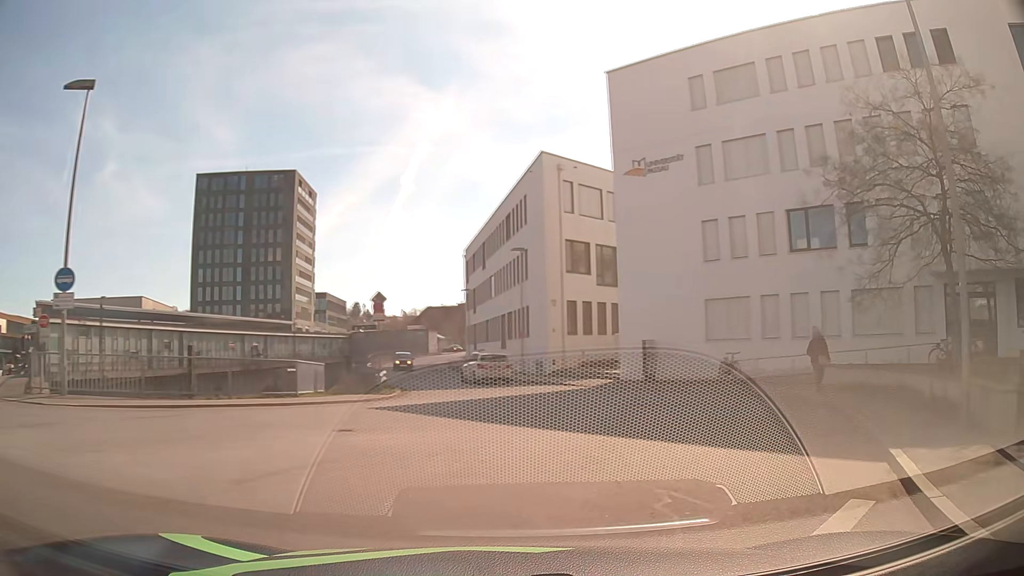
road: residential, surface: asphalt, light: Day
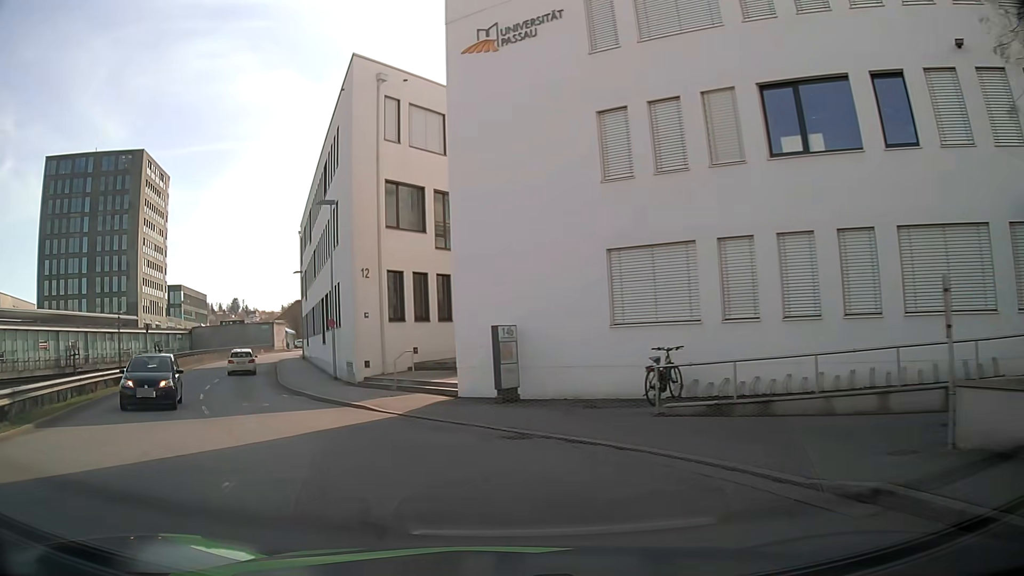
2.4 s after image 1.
(+3.1, +13.4) m; +9°
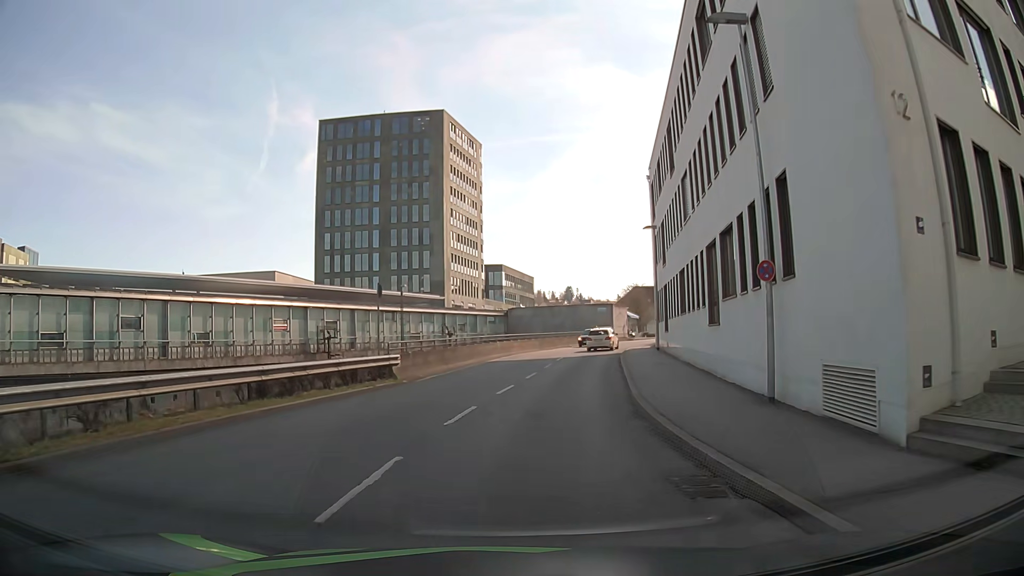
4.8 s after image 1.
(-4.9, +17.0) m; -26°
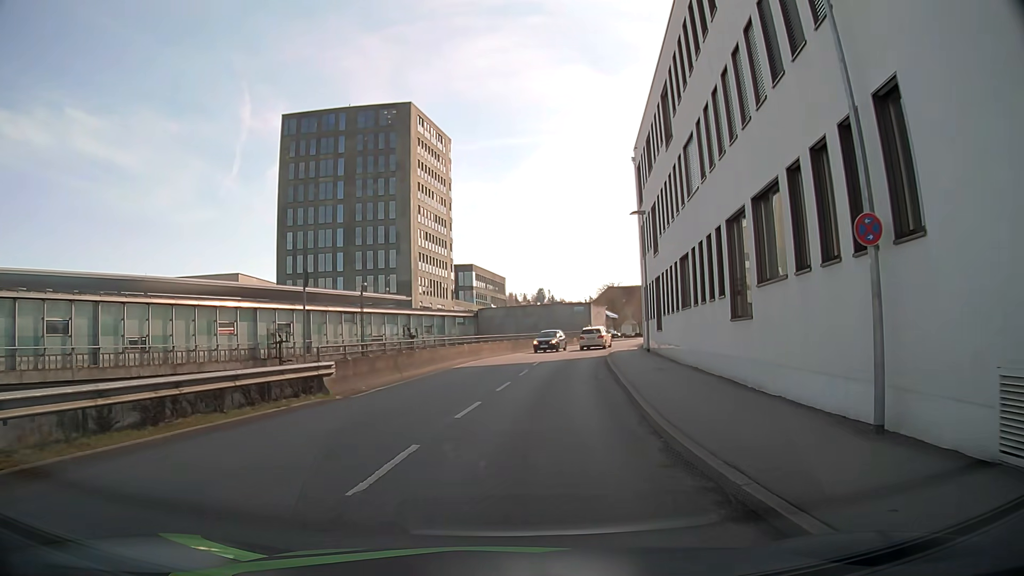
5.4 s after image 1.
(0.0, +5.1) m; +1°
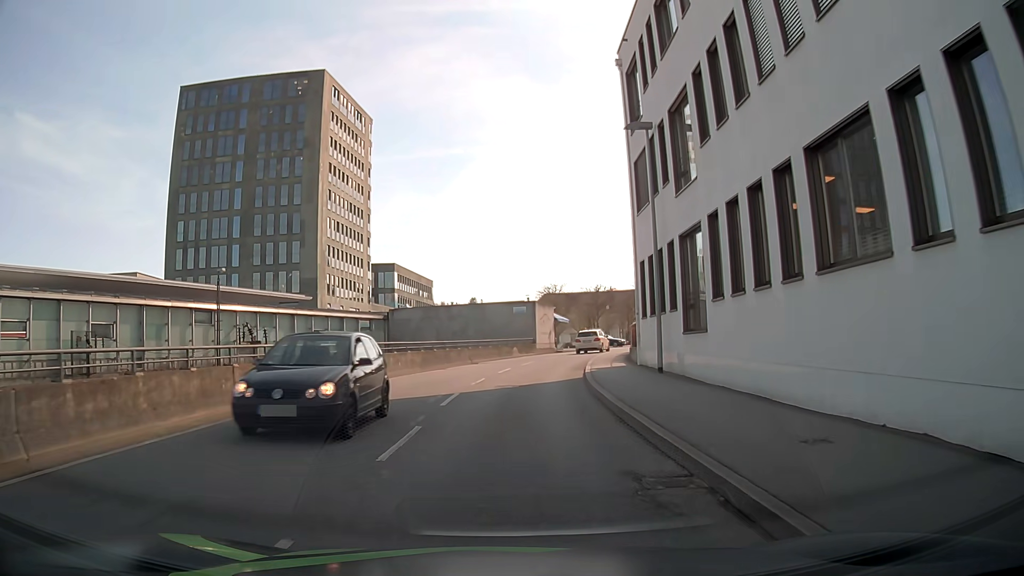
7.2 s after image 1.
(+0.9, +16.4) m; +5°
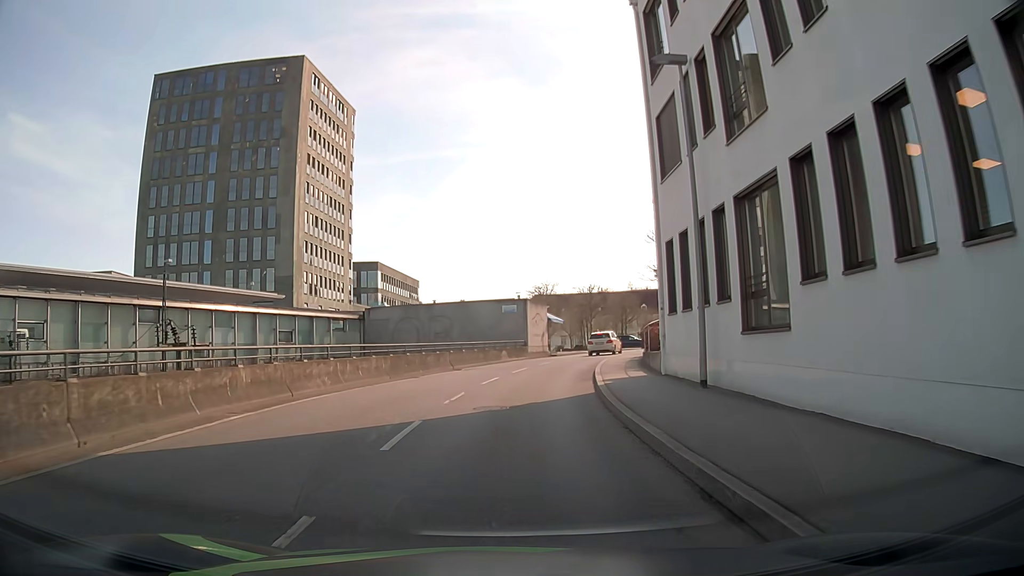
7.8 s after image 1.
(0.0, +5.4) m; +1°
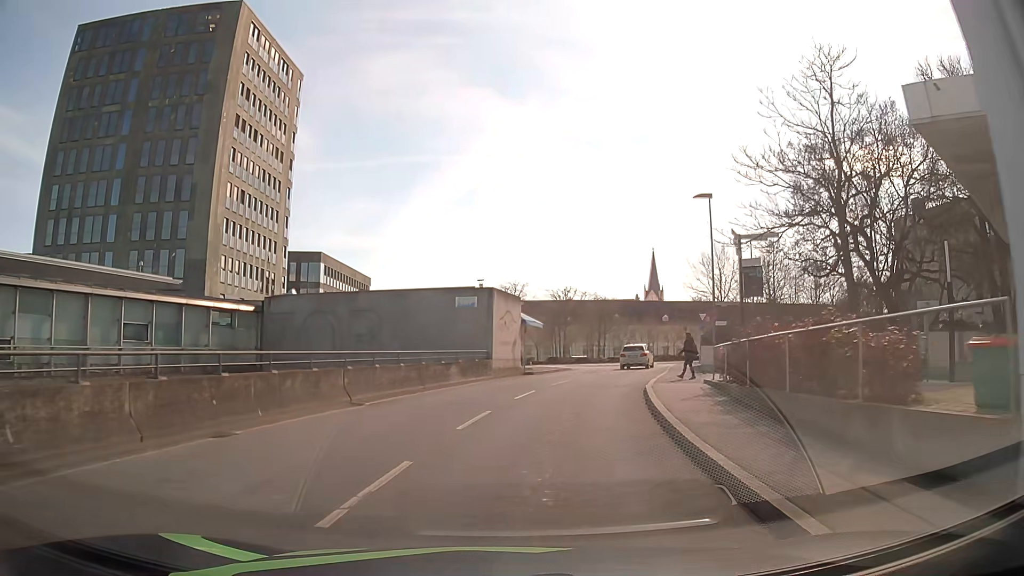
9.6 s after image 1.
(+0.3, +15.2) m; +3°
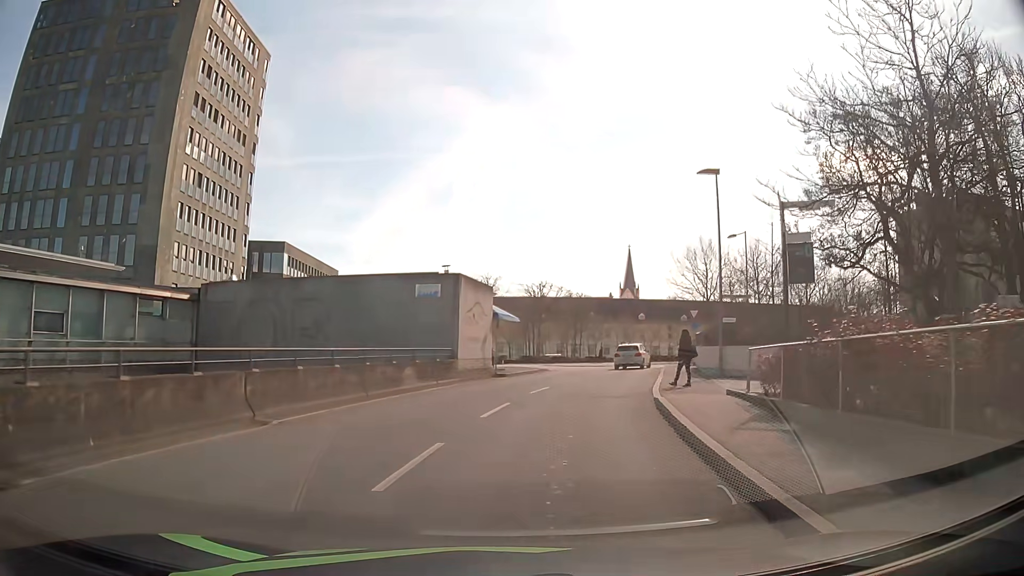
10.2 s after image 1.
(0.0, +4.8) m; +1°
(+1, +10) (+2, +20) (+5, +29) (+8, +39) (+12, +48) (+20, +53) (+30, +55) (+40, +57) (+50, +57) (+60, +57) m
